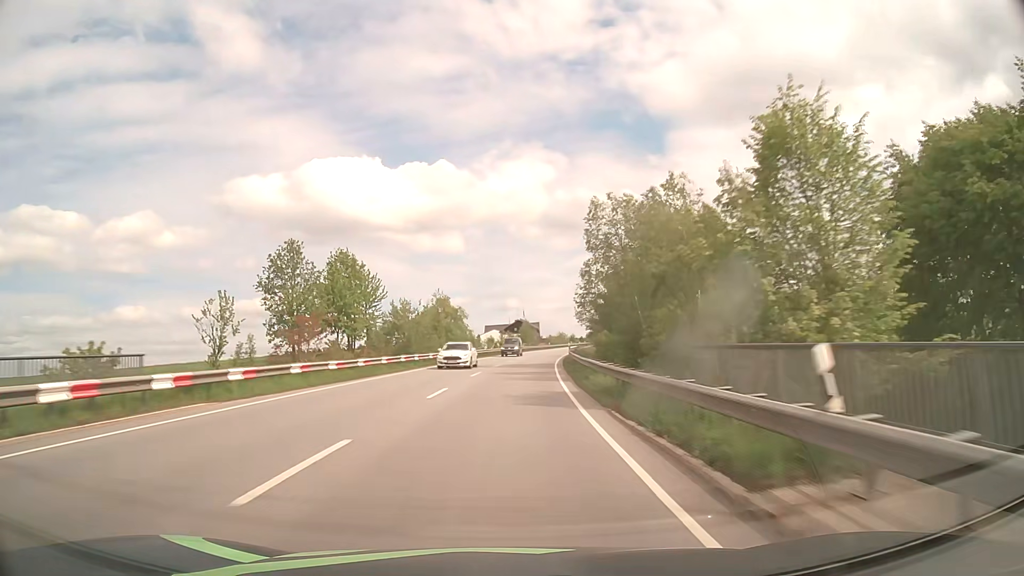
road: primary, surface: asphalt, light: Day
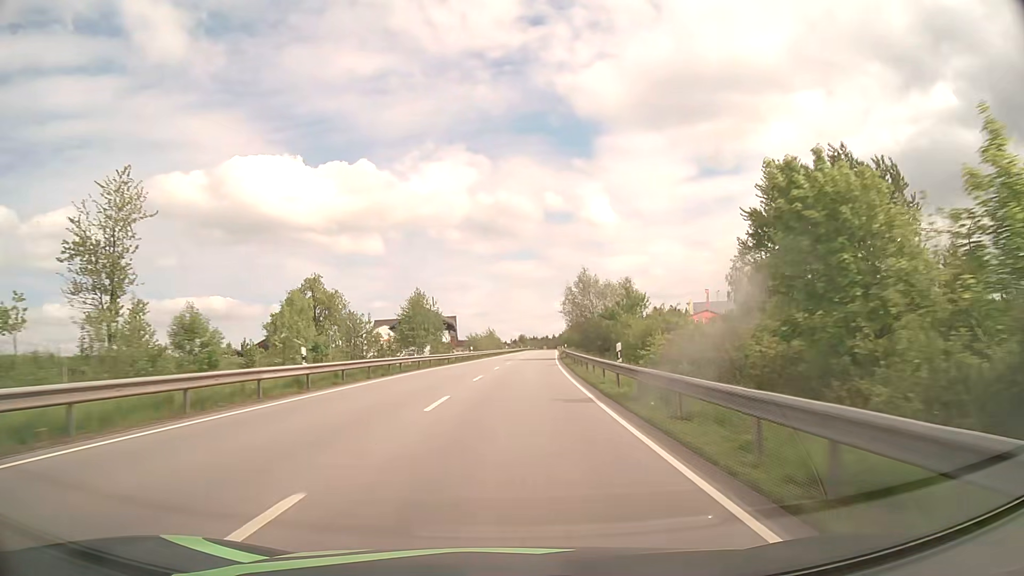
(+4.6, +73.8) m; +7°
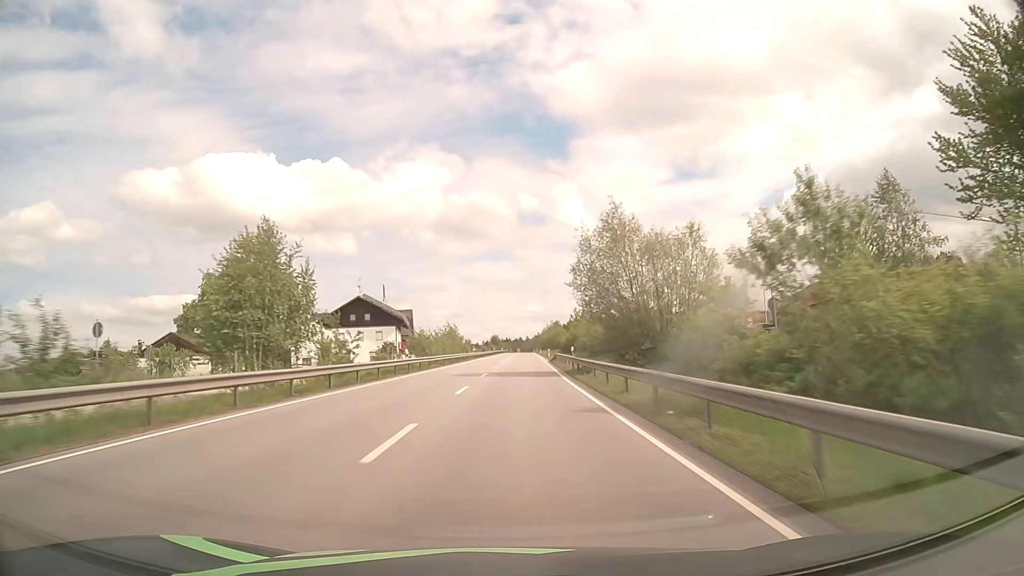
(+0.5, +29.6) m; +2°
(0, +10) (0, +20) (0, +30) (+1, +40) (+1, +50) (+1, +60) (+1, +70) (+2, +80) (+2, +90) (+3, +100) m
